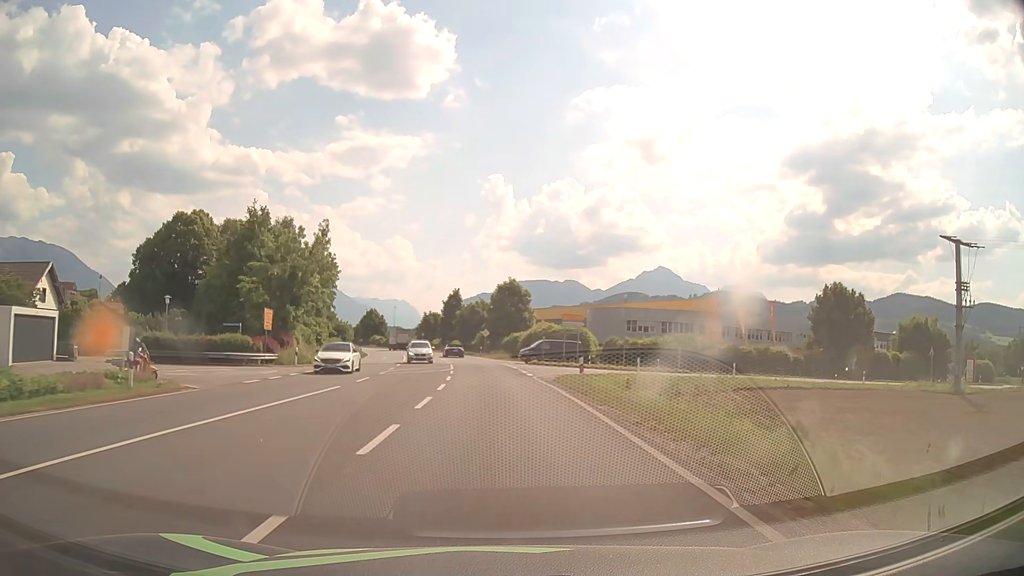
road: primary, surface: asphalt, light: Day
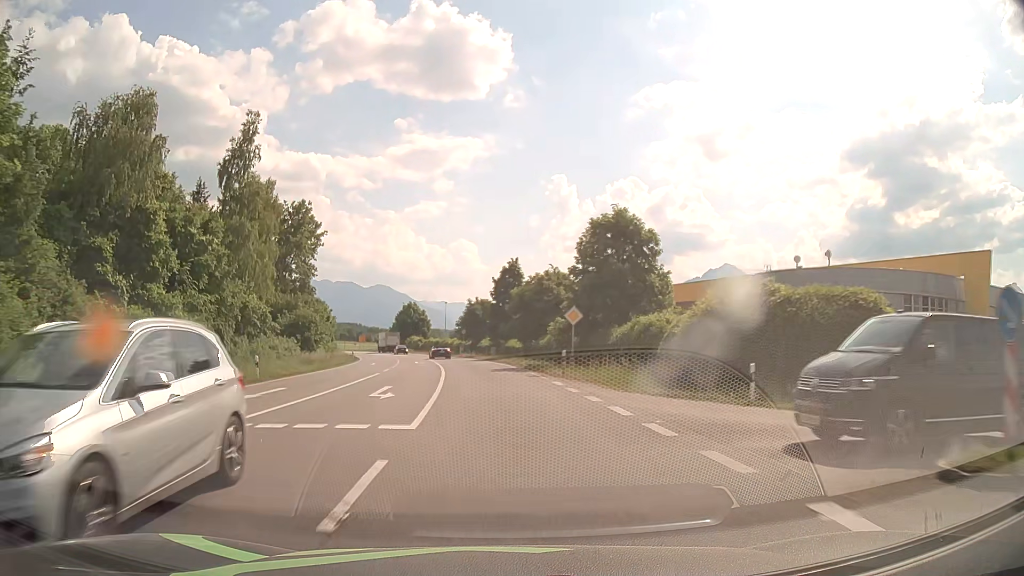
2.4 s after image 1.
(-1.9, +43.1) m; -6°
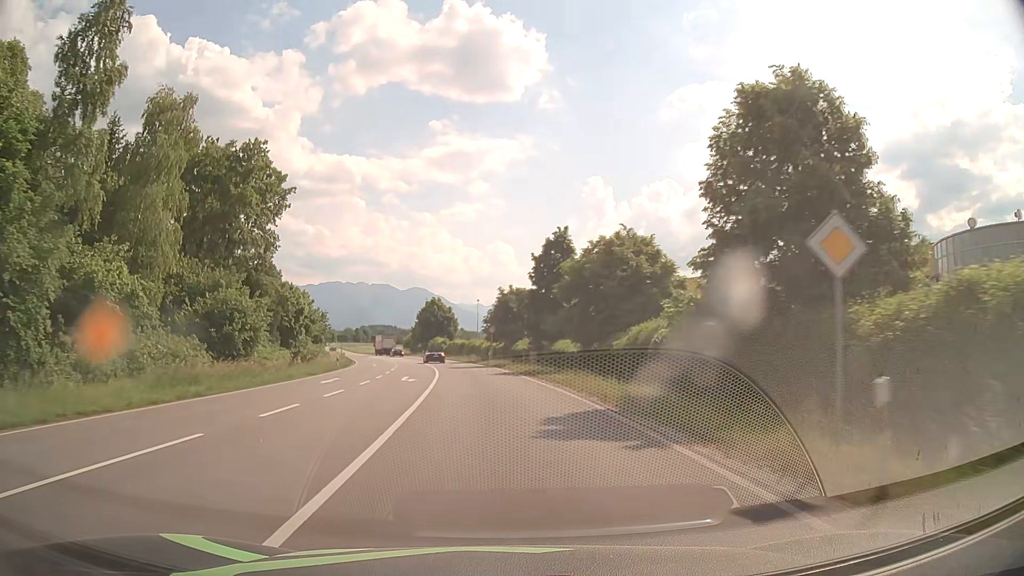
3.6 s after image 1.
(-0.6, +21.6) m; -3°
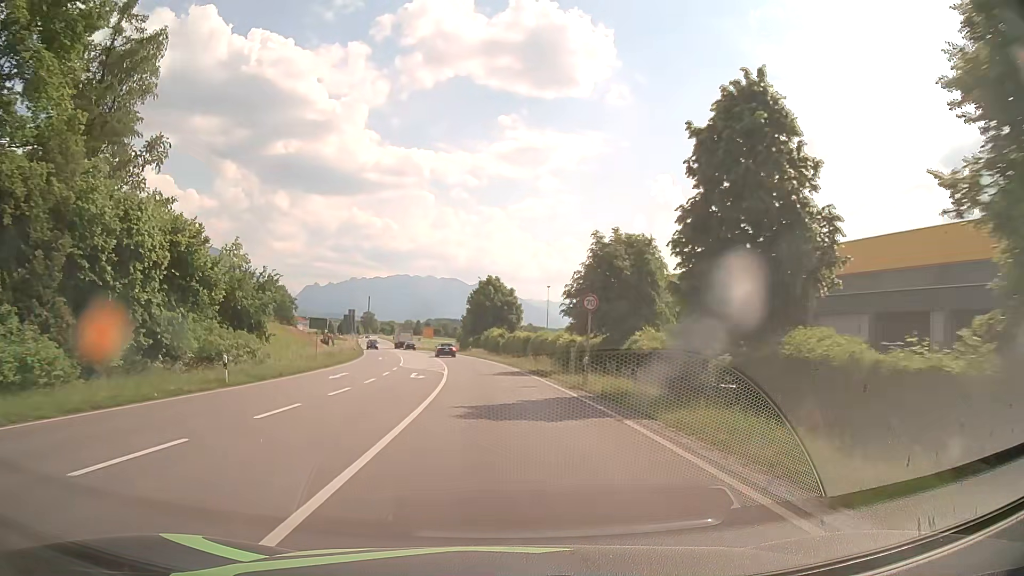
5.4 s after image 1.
(-1.6, +32.4) m; -6°
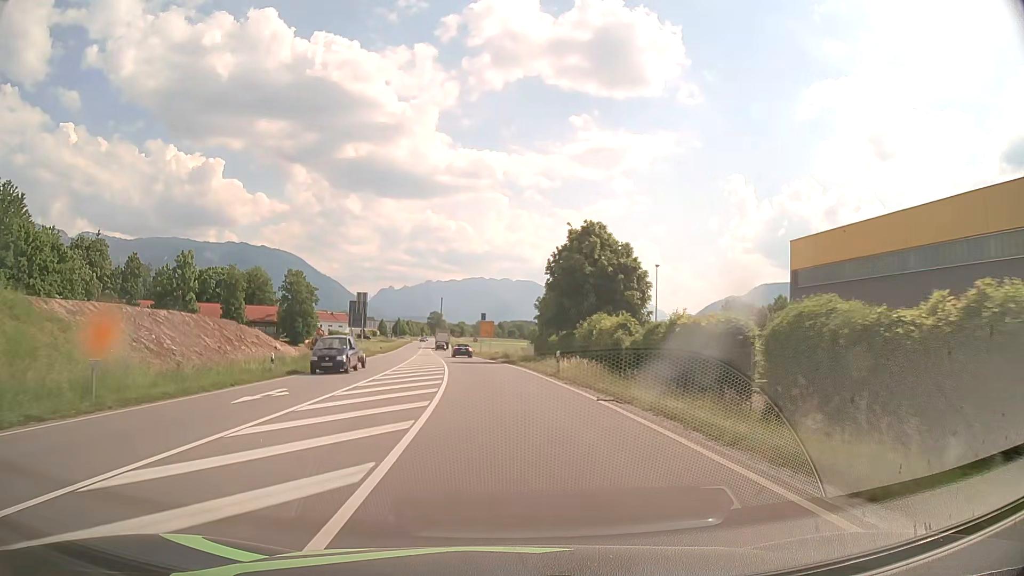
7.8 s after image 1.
(-2.6, +43.3) m; -7°
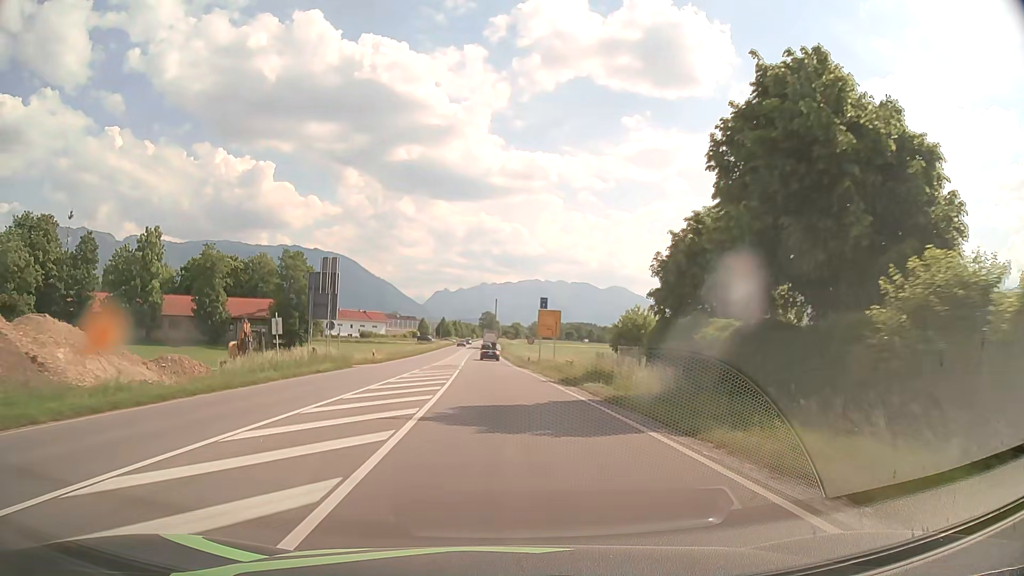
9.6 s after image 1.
(-1.2, +32.4) m; -4°
(0, +10) (0, +20) (-1, +30) (-1, +40) (-2, +50) (-2, +60) (-2, +70) (-3, +80) (-3, +90) (-3, +100) m
